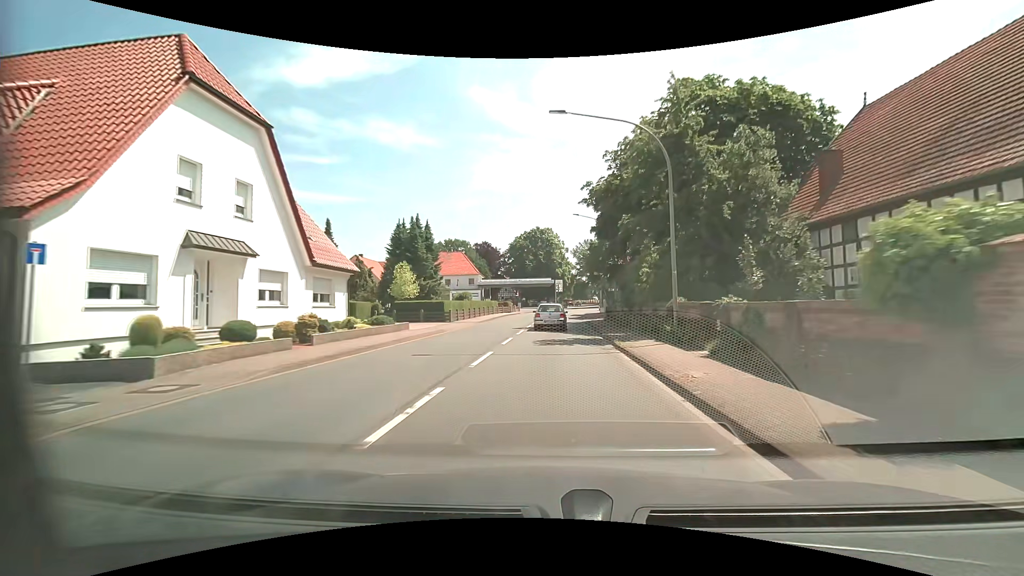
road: primary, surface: asphalt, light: Day
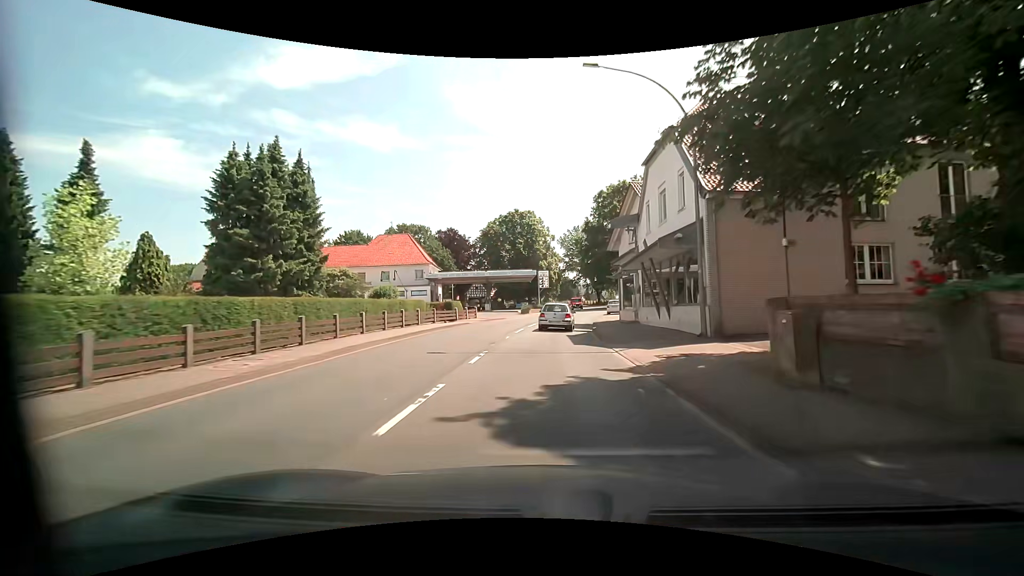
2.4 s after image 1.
(+0.7, +30.1) m; +2°
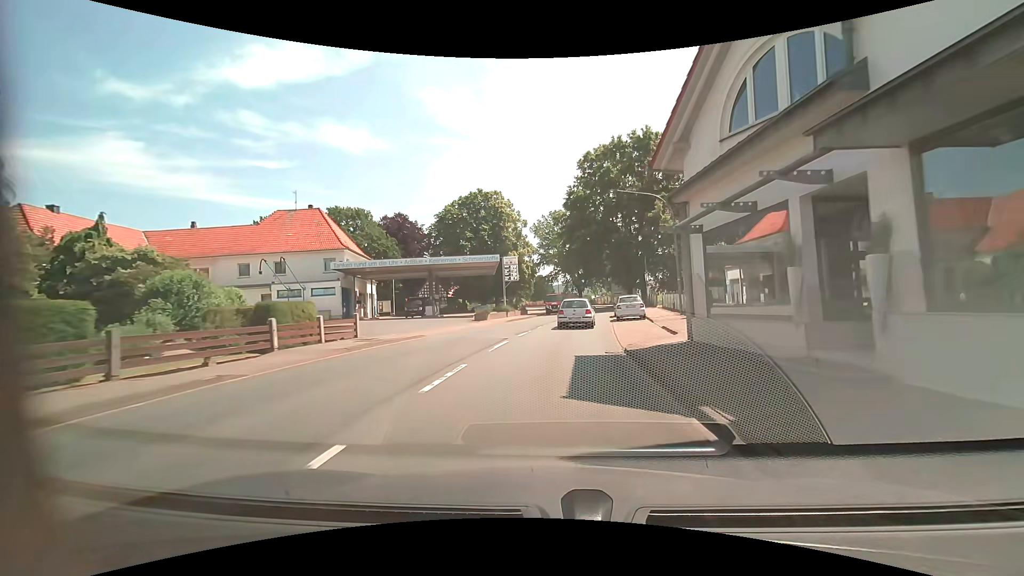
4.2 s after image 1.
(+0.3, +21.9) m; +3°
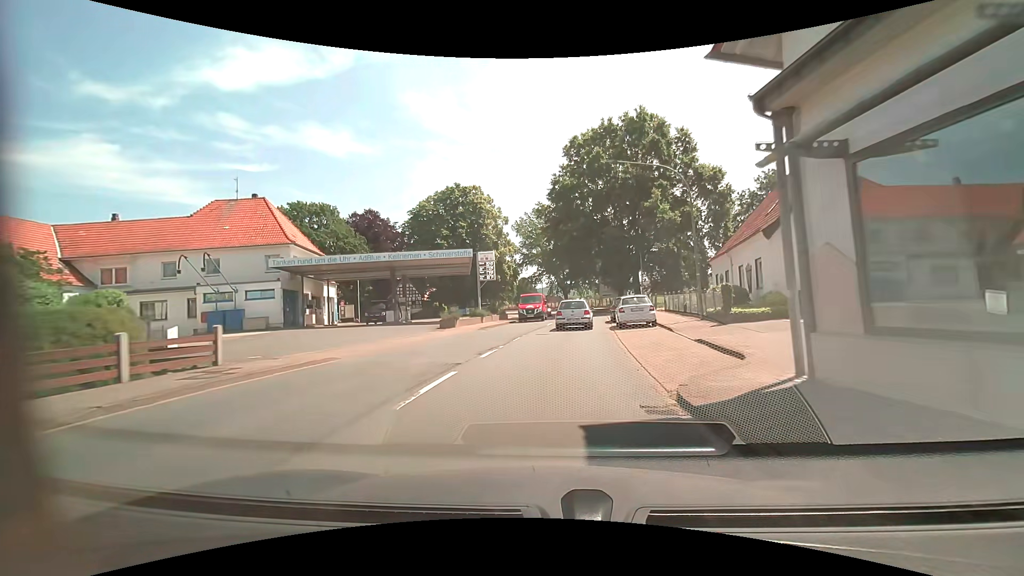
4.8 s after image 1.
(+0.1, +7.1) m; +2°
